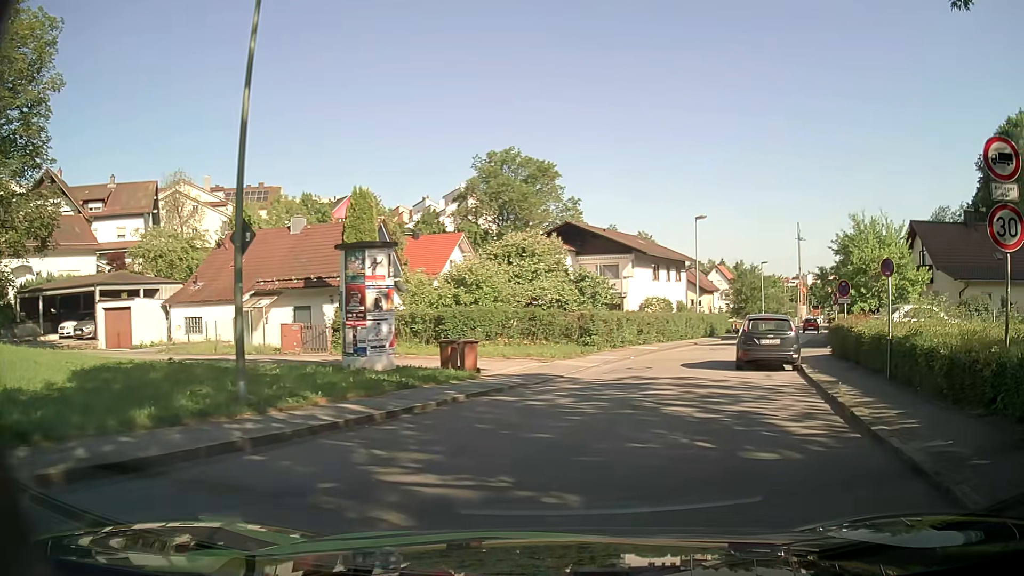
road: residential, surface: asphalt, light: Day
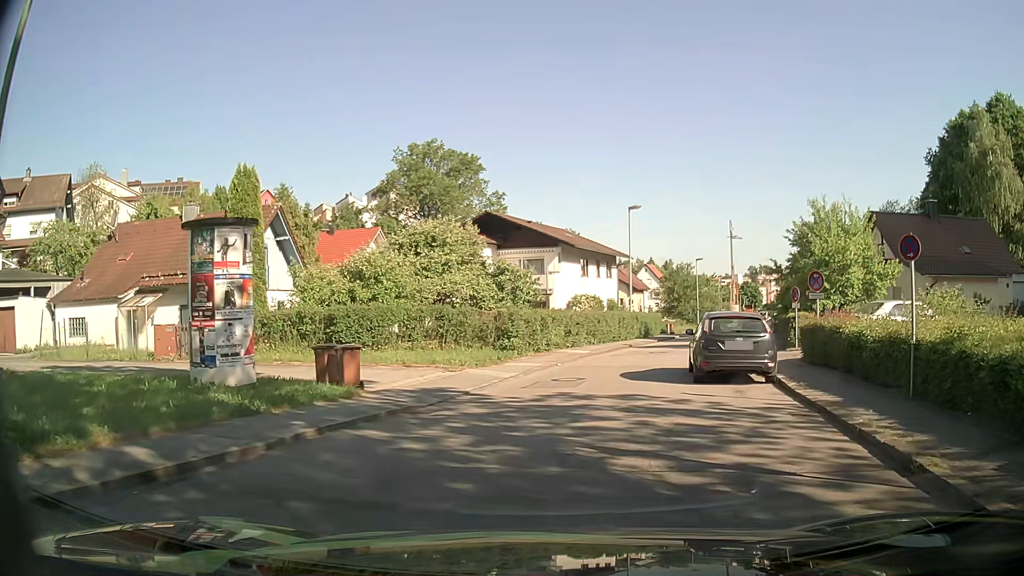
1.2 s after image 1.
(+0.2, +4.1) m; +5°
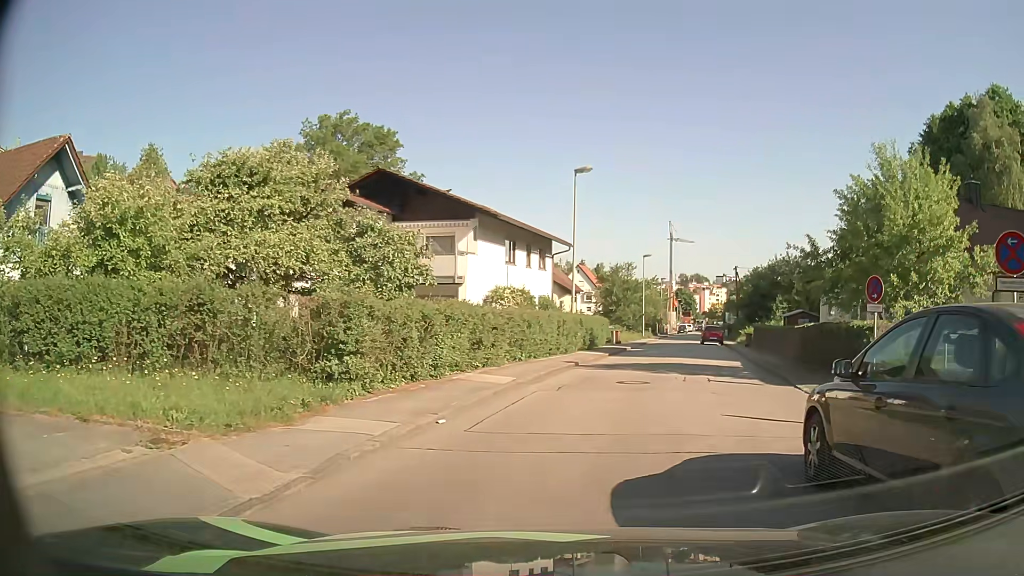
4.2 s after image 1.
(+0.4, +11.6) m; +6°
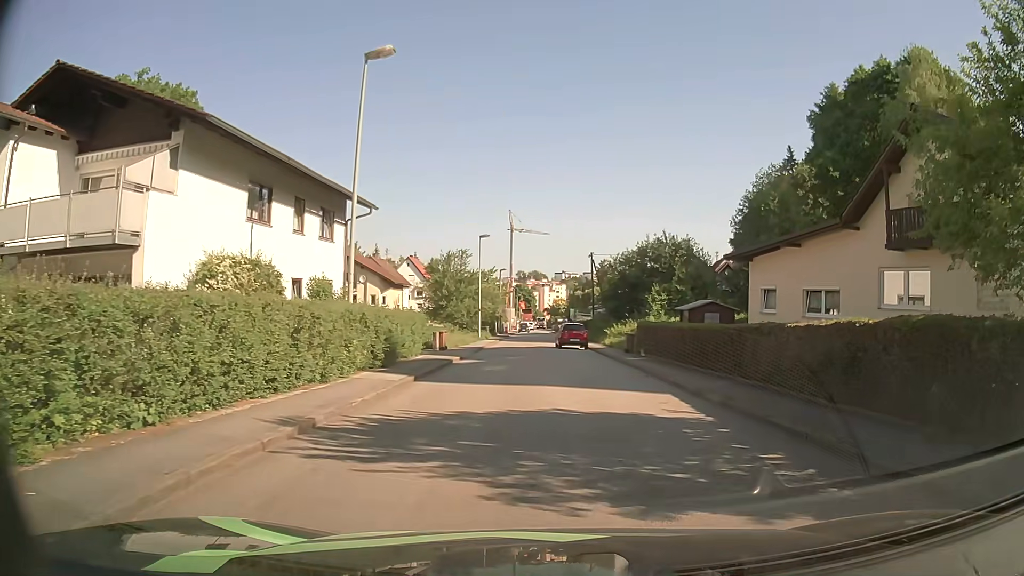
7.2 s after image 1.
(+1.5, +13.5) m; +13°
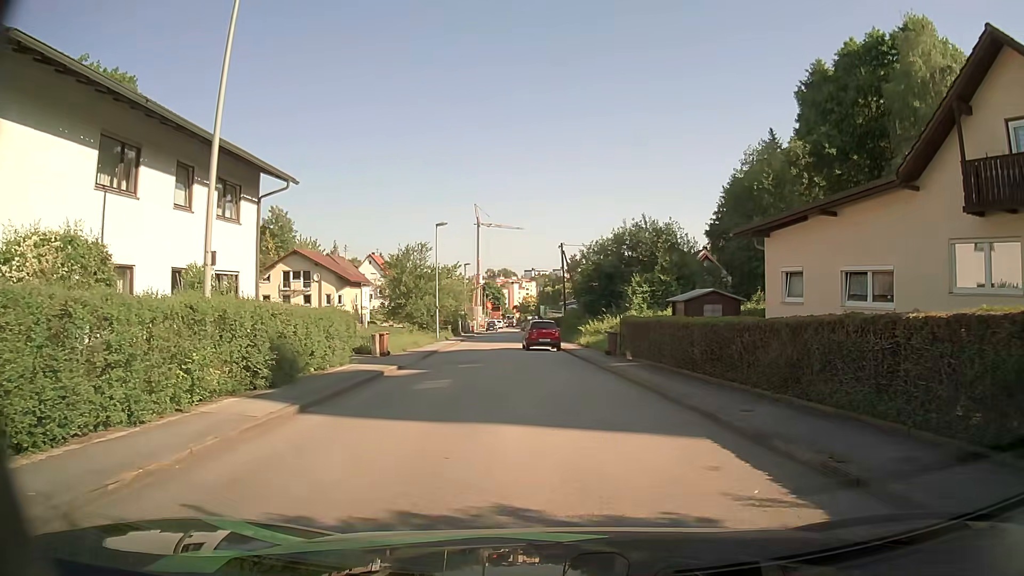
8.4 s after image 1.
(+0.2, +5.8) m; +2°
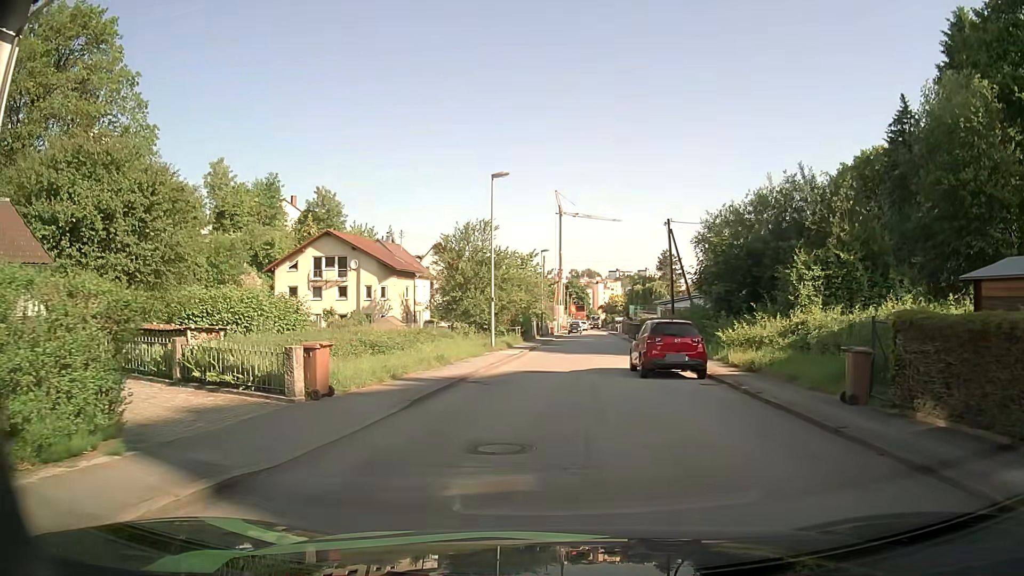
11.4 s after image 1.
(-1.2, +15.7) m; -7°
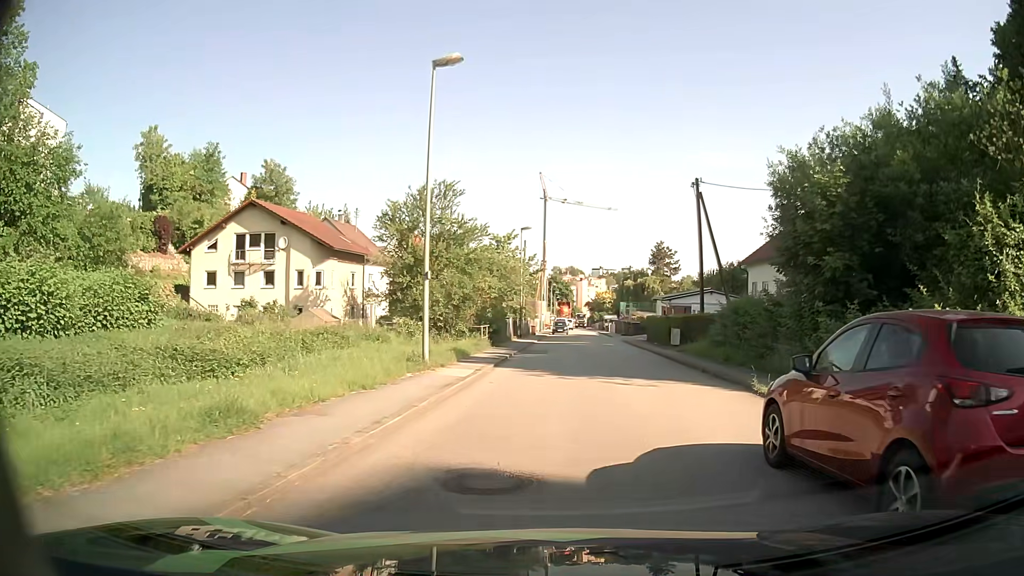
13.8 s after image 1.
(+0.1, +13.5) m; +1°
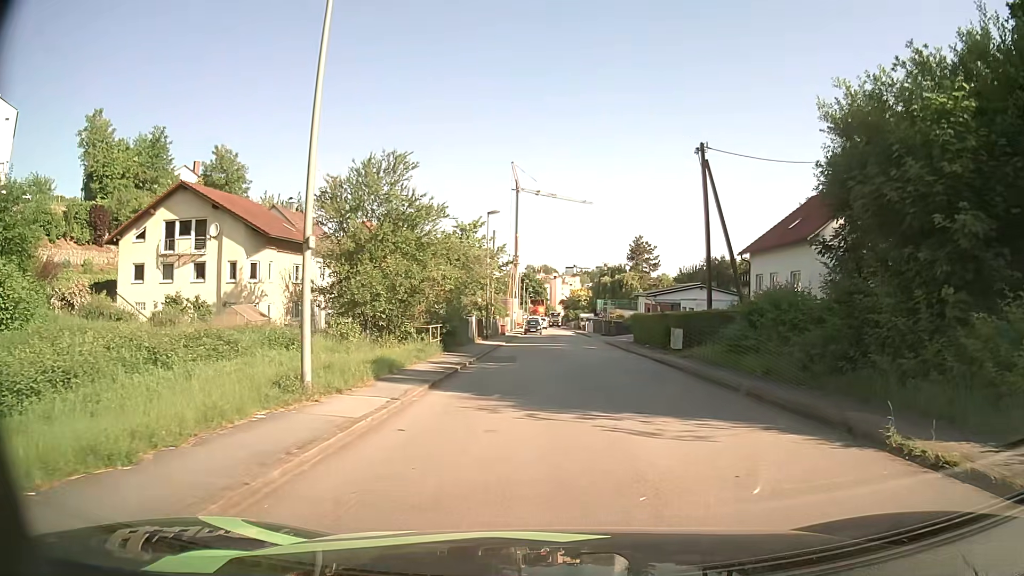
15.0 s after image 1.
(+0.2, +6.8) m; +2°
